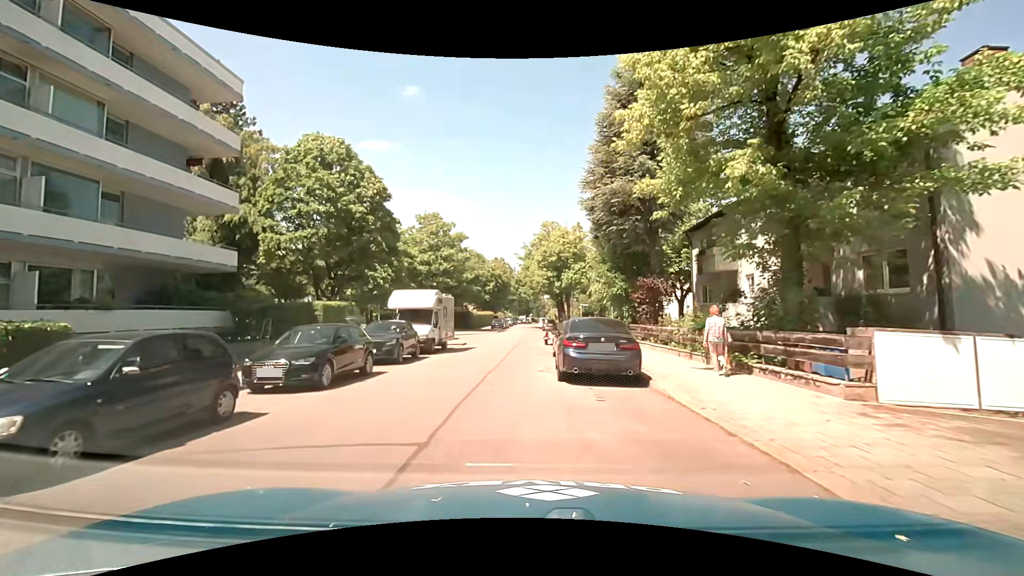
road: residential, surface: asphalt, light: Day
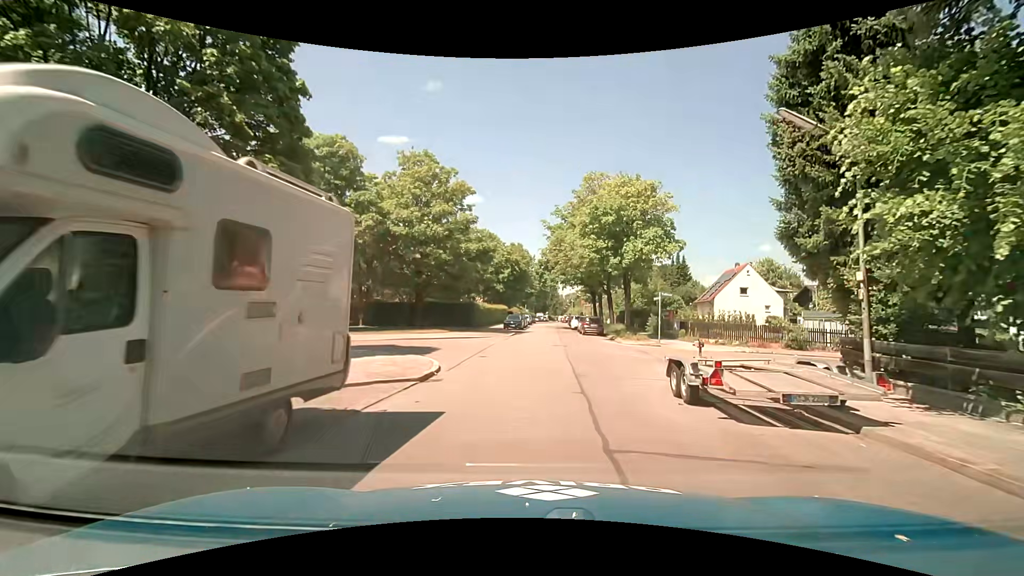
(-1.9, +20.4) m; -2°
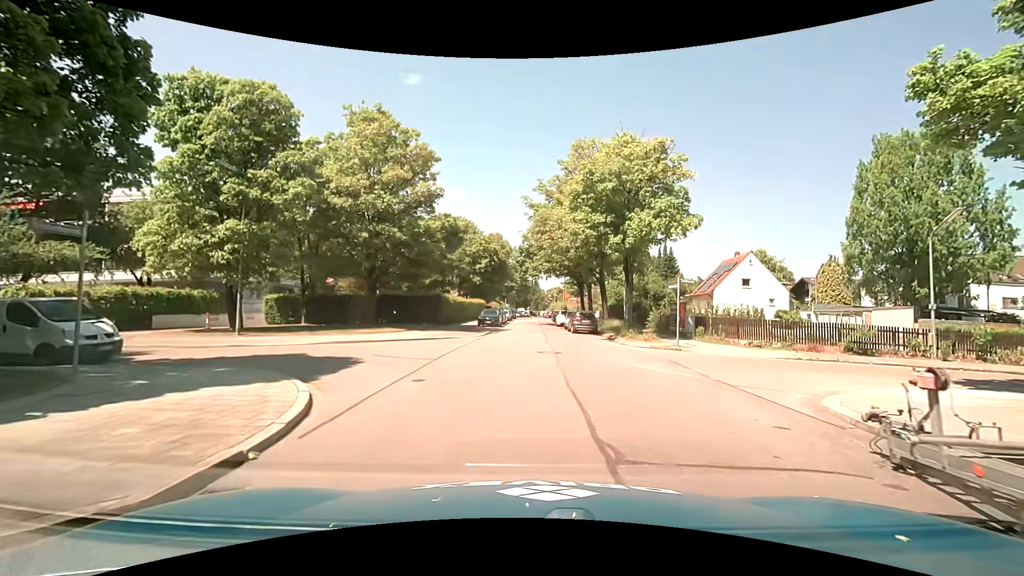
(+0.1, +6.8) m; +1°
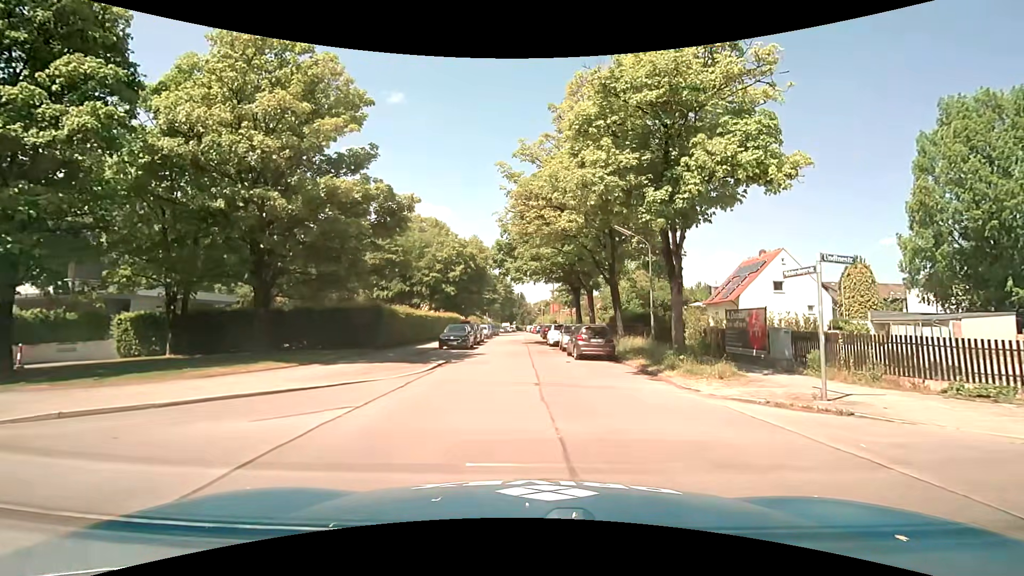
(+0.4, +11.7) m; +2°
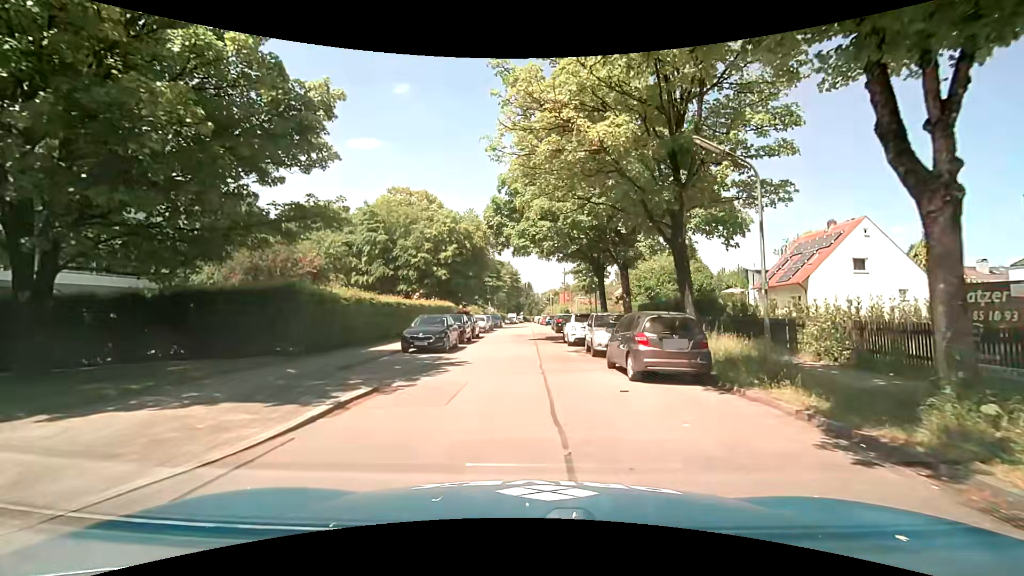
(0.0, +10.5) m; -2°
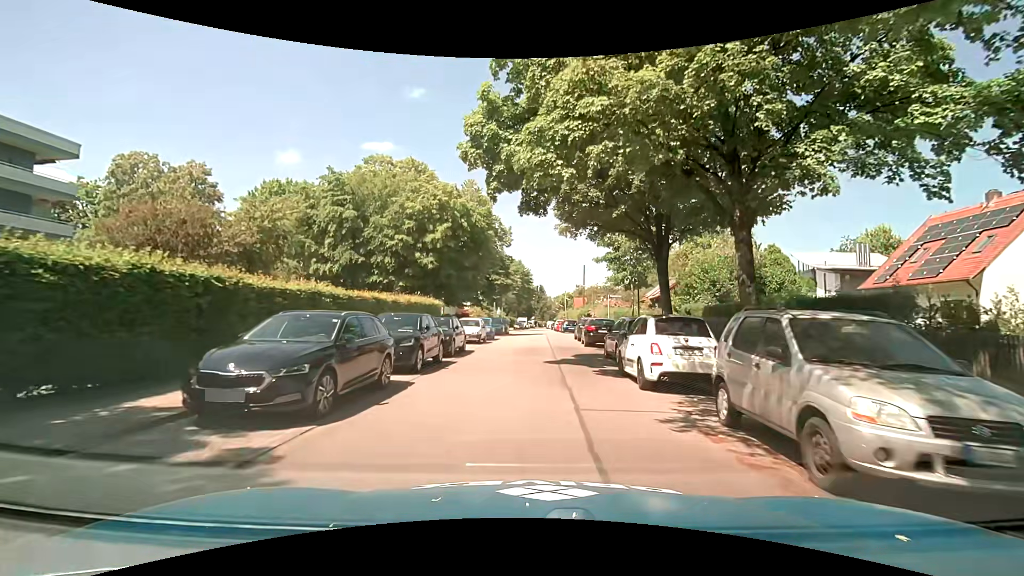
(-0.1, +12.7) m; -2°
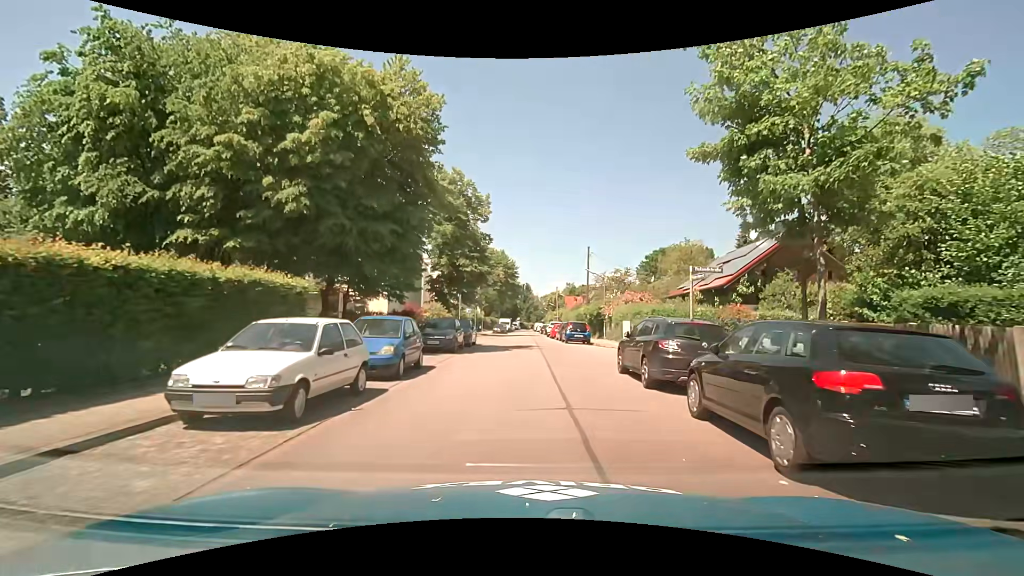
(+0.4, +19.9) m; +3°
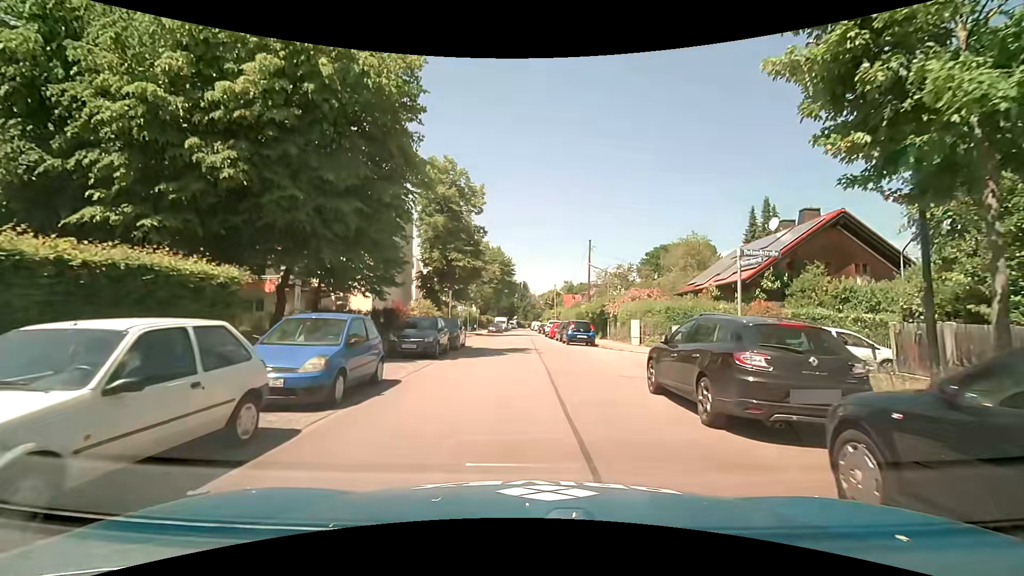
(0.0, +3.6) m; +1°
(0, +10) (0, +20) (-1, +30) (-1, +40) (-2, +50) (-2, +60) (-2, +70) (-3, +80) (-2, +90) (-3, +100) m
